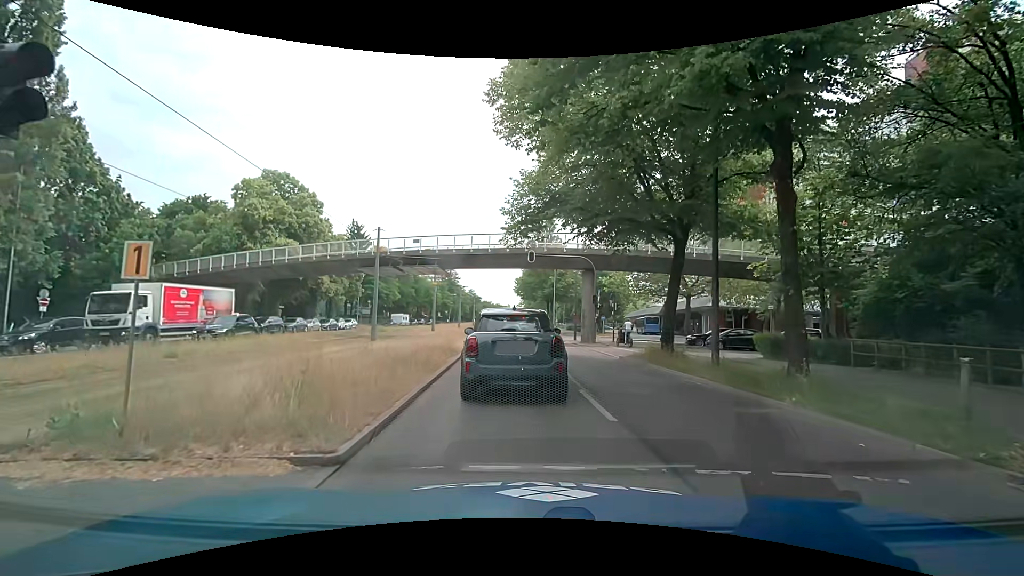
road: secondary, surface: asphalt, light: Day
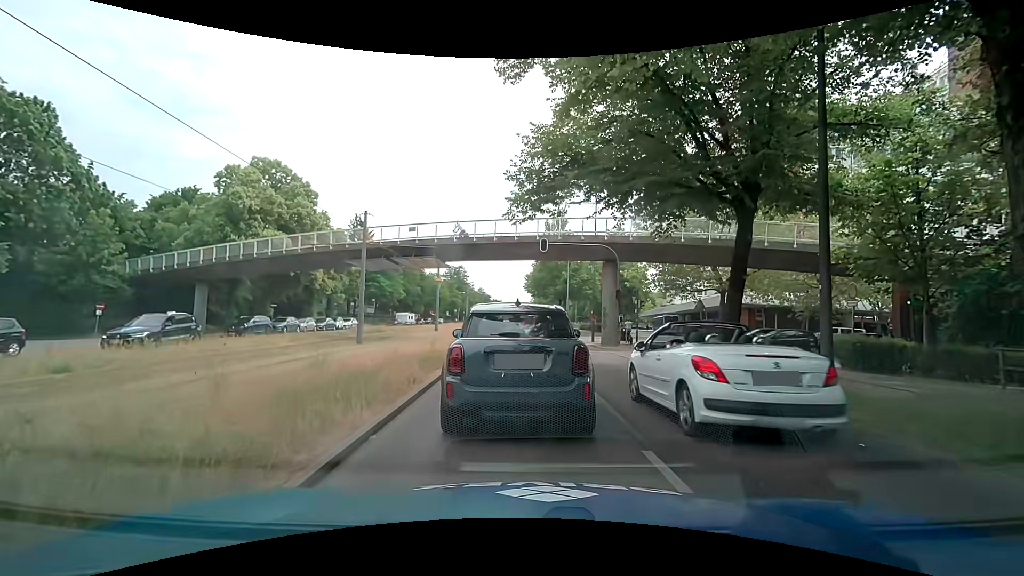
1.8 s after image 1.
(0.0, +4.6) m; 0°
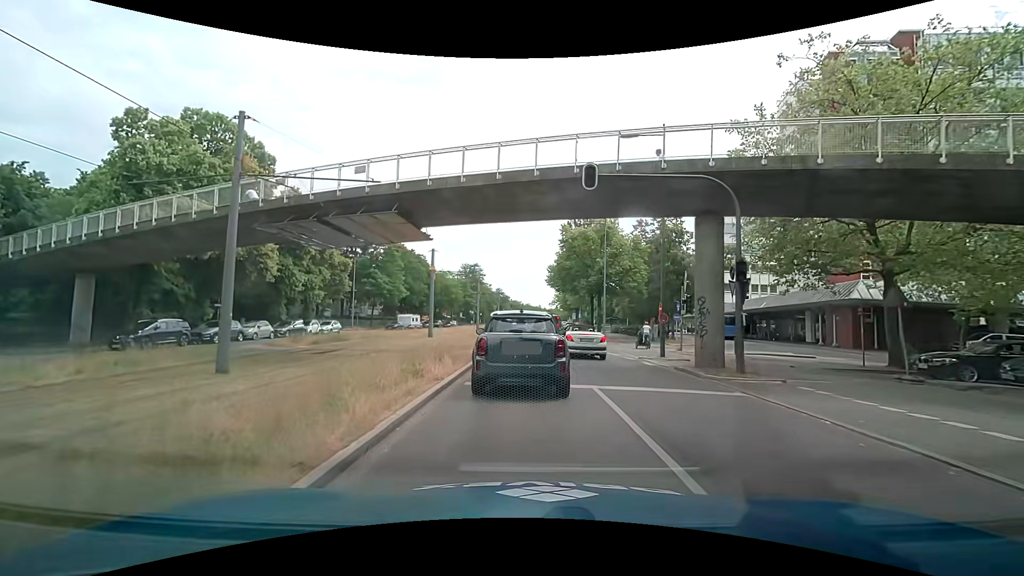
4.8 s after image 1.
(-0.4, +14.2) m; -2°
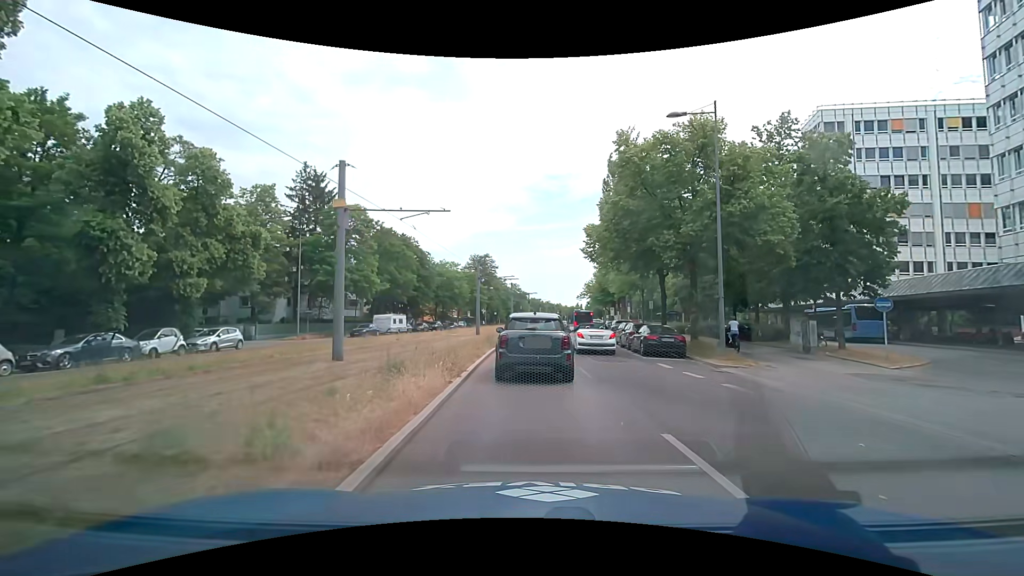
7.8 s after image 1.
(-0.5, +22.7) m; -4°
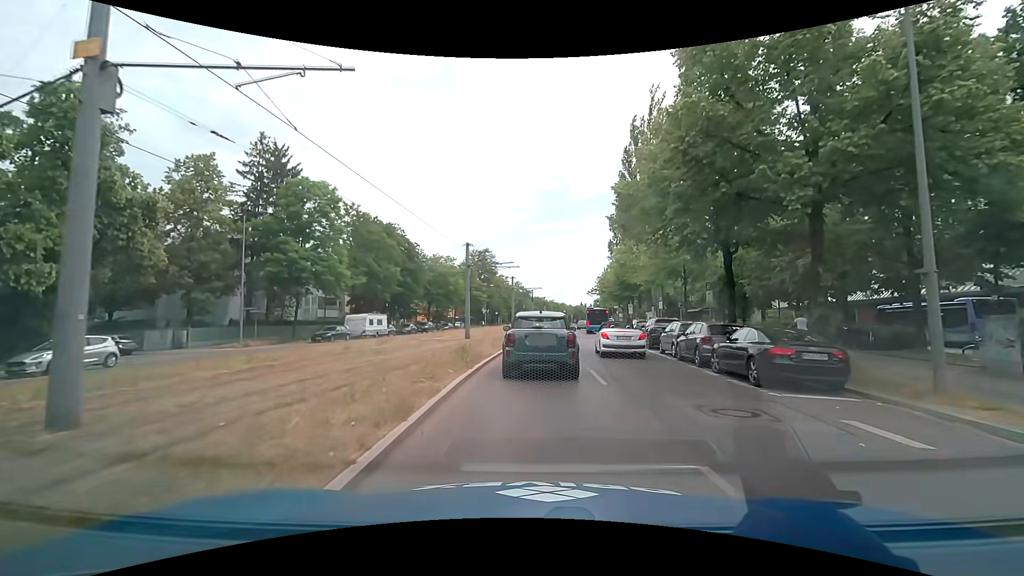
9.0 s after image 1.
(+0.1, +10.5) m; +1°
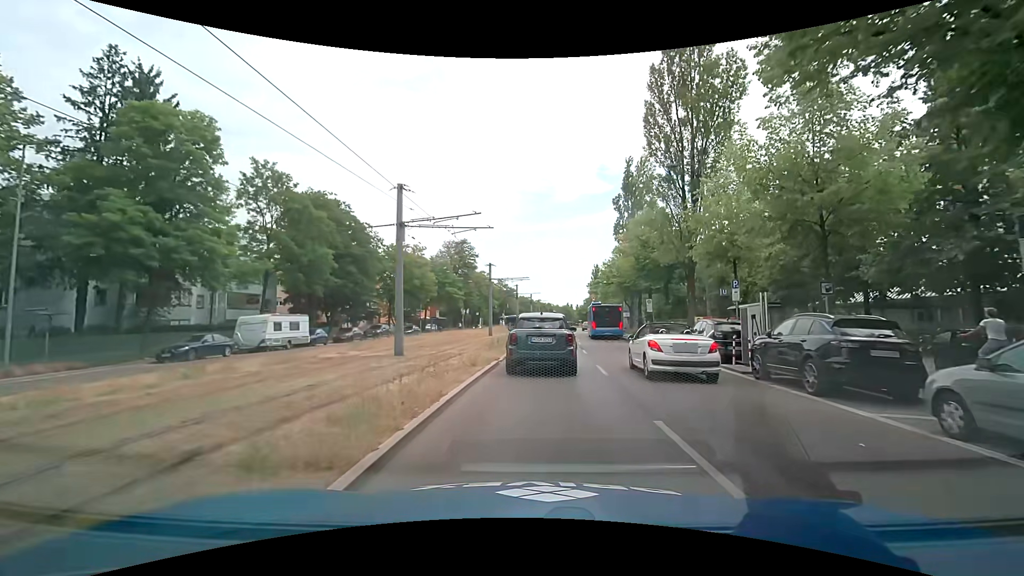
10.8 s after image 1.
(0.0, +16.1) m; 0°
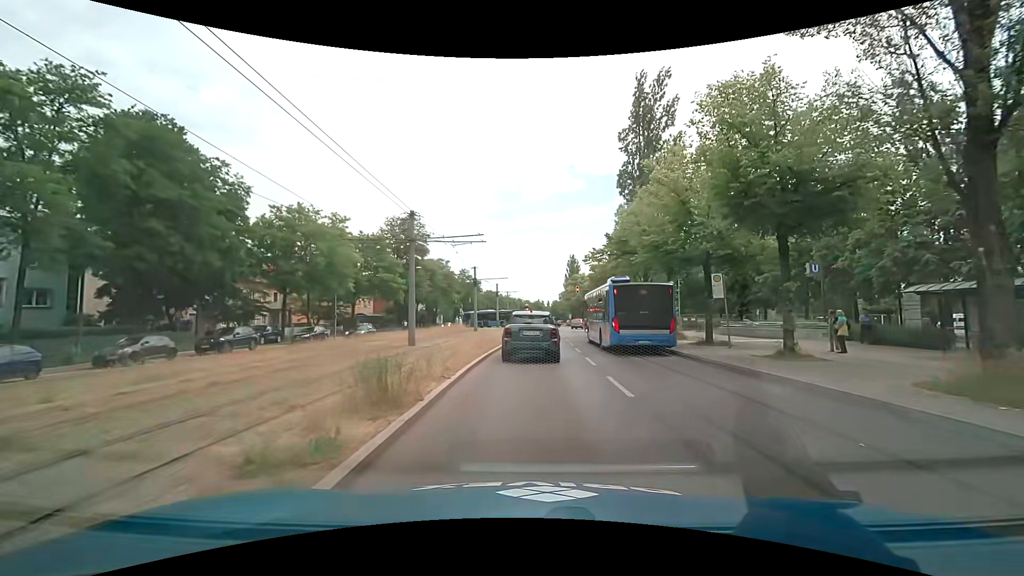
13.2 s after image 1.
(+0.9, +22.3) m; +4°
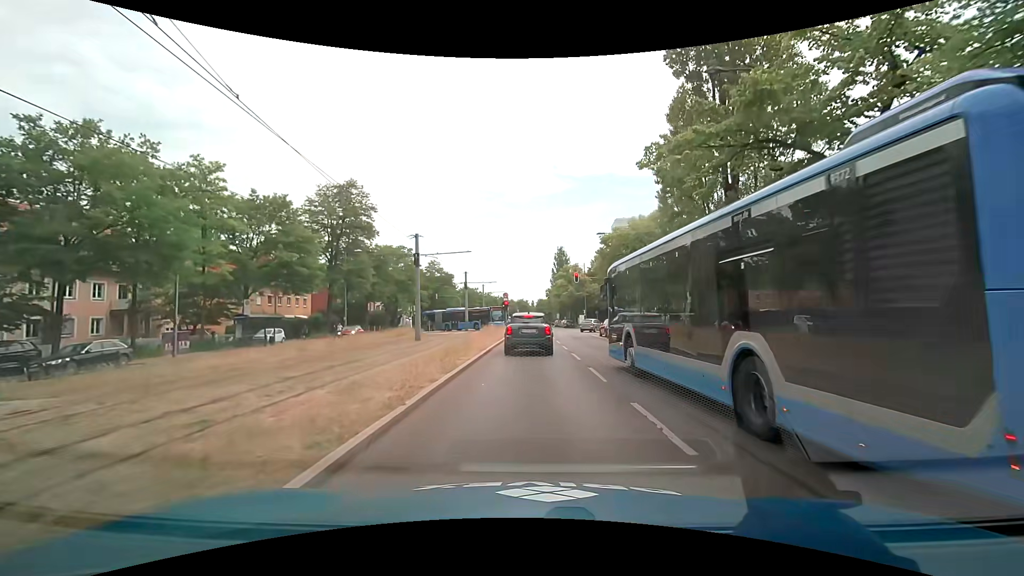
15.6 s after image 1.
(+0.4, +21.0) m; +2°
(0, +10) (0, +20) (0, +30) (0, +40) (0, +50) (0, +60) (0, +70) (0, +80) (+1, +90) (+1, +100) m
